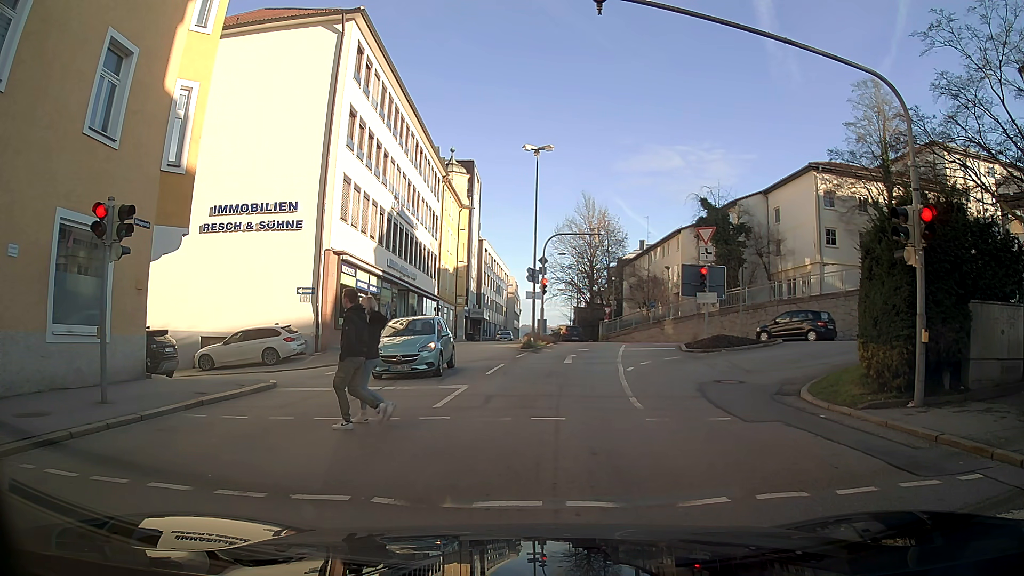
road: tertiary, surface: asphalt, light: Day
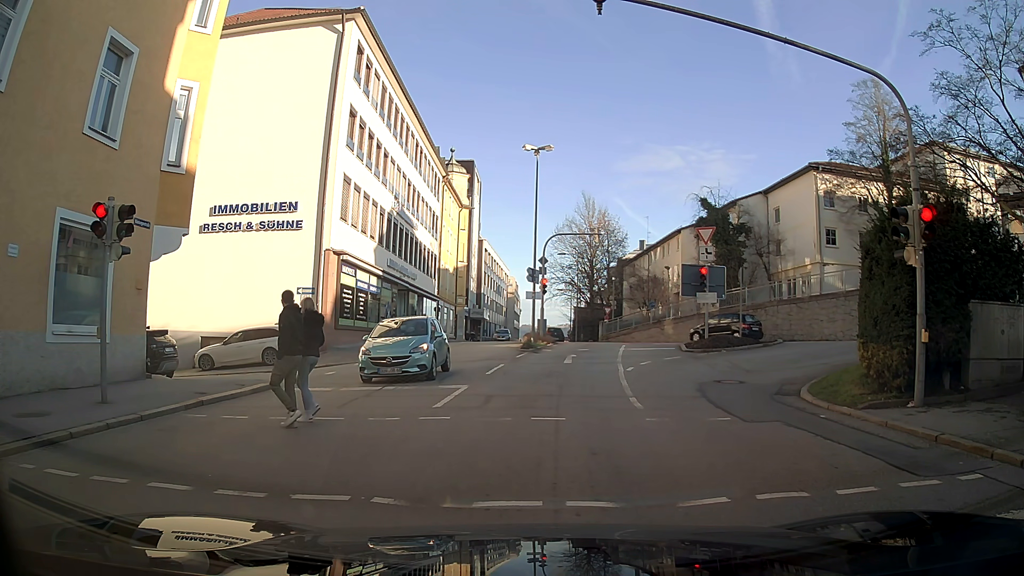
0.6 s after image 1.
(0.0, 0.0) m; 0°
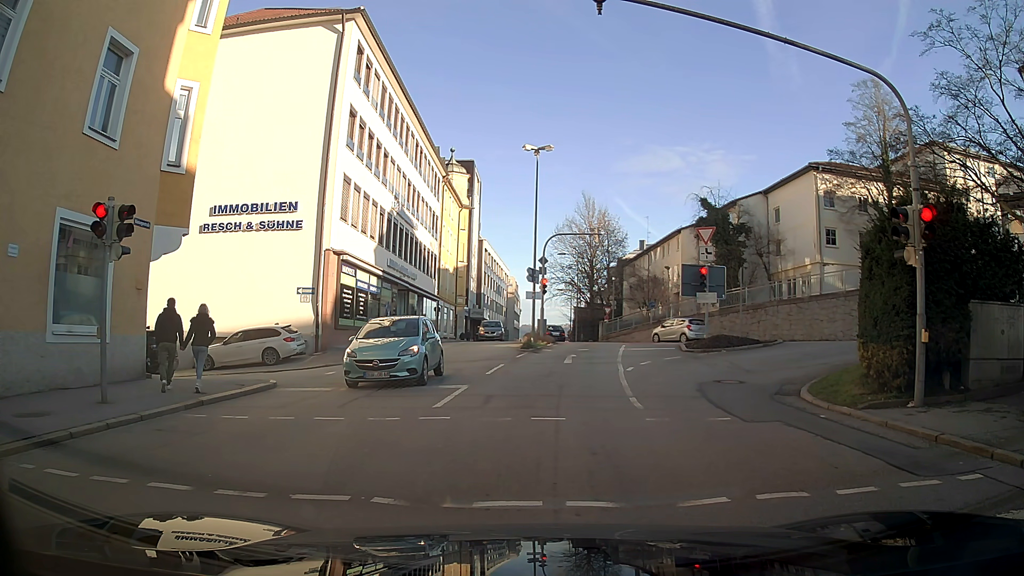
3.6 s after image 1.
(0.0, 0.0) m; 0°
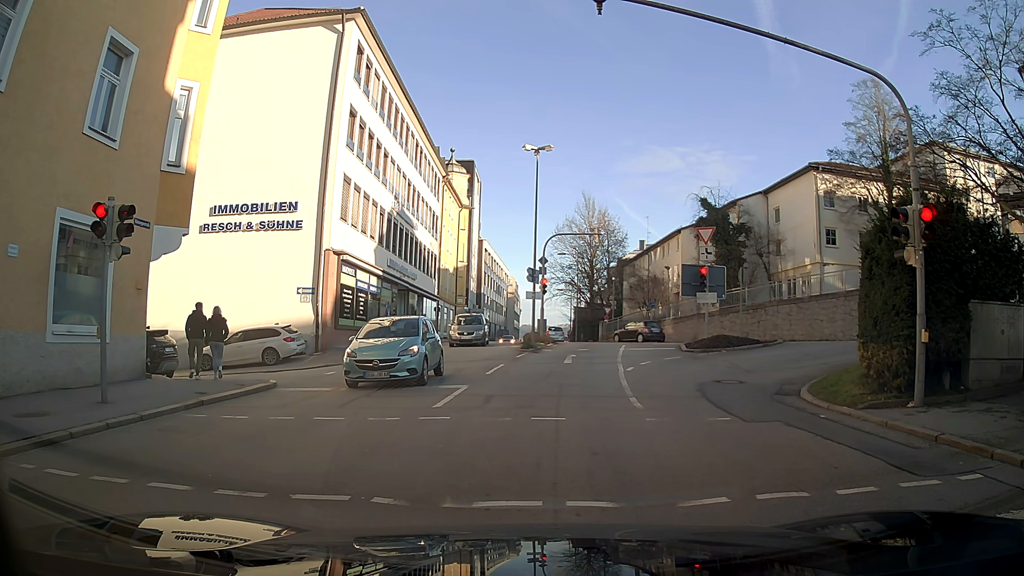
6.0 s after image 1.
(0.0, 0.0) m; 0°
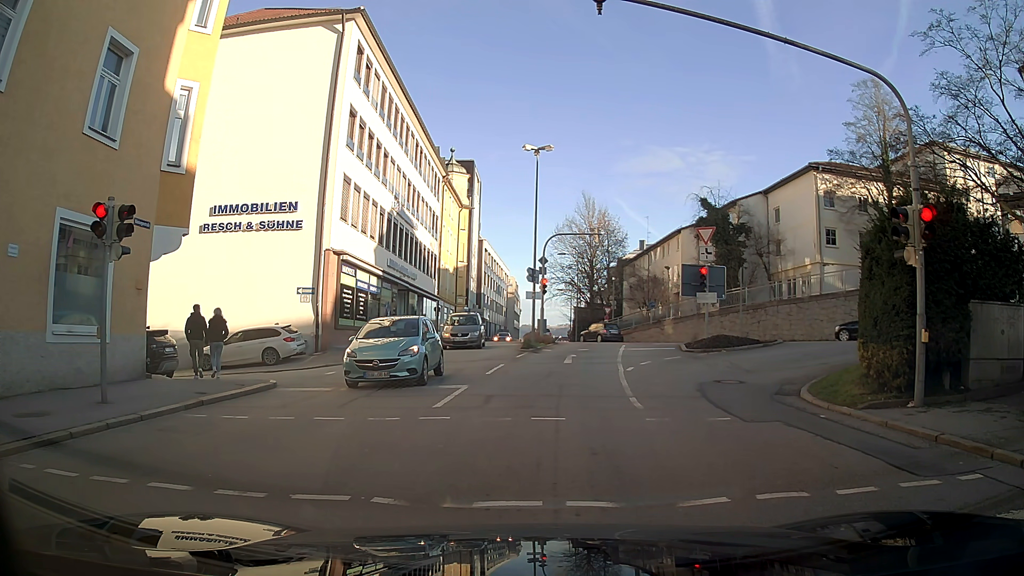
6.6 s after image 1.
(0.0, 0.0) m; 0°
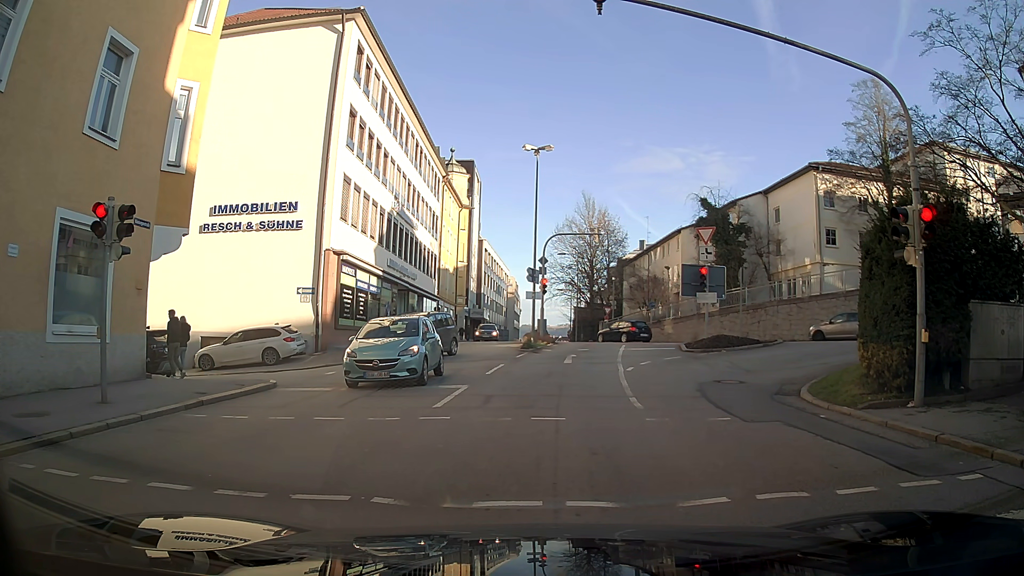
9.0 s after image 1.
(0.0, 0.0) m; 0°
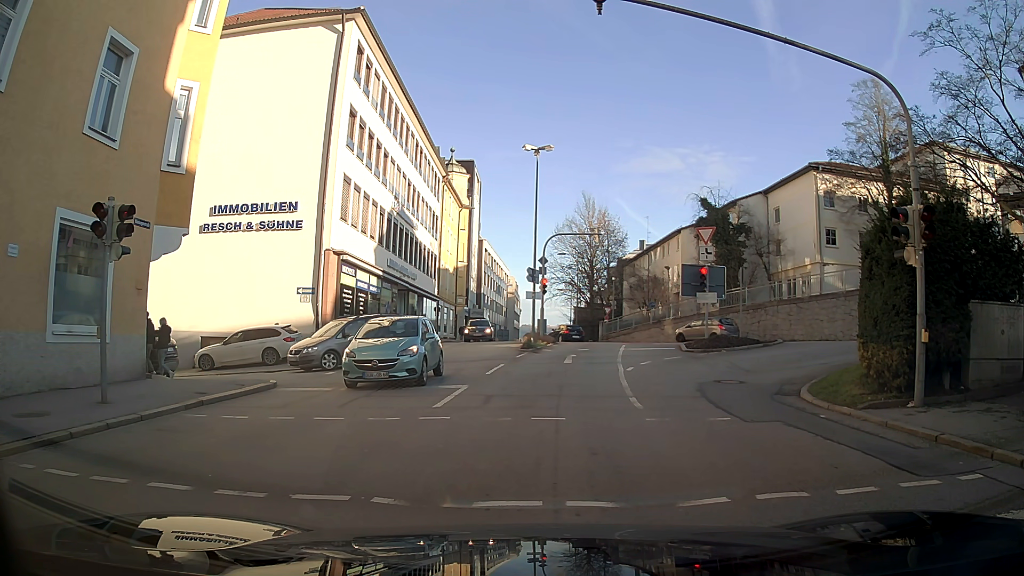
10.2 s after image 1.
(0.0, 0.0) m; 0°
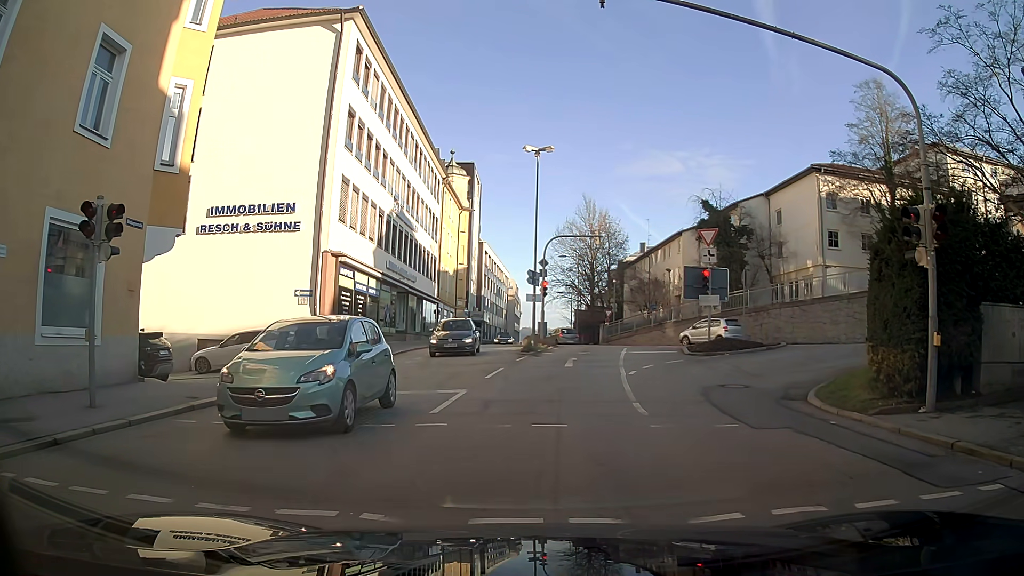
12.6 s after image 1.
(0.0, +0.4) m; 0°
(-1, +10) (-5, +18) (-15, +20) (-25, +19) (-35, +18) (-45, +17) (-54, +15) (-64, +14) (-74, +12) (-84, +11) m
